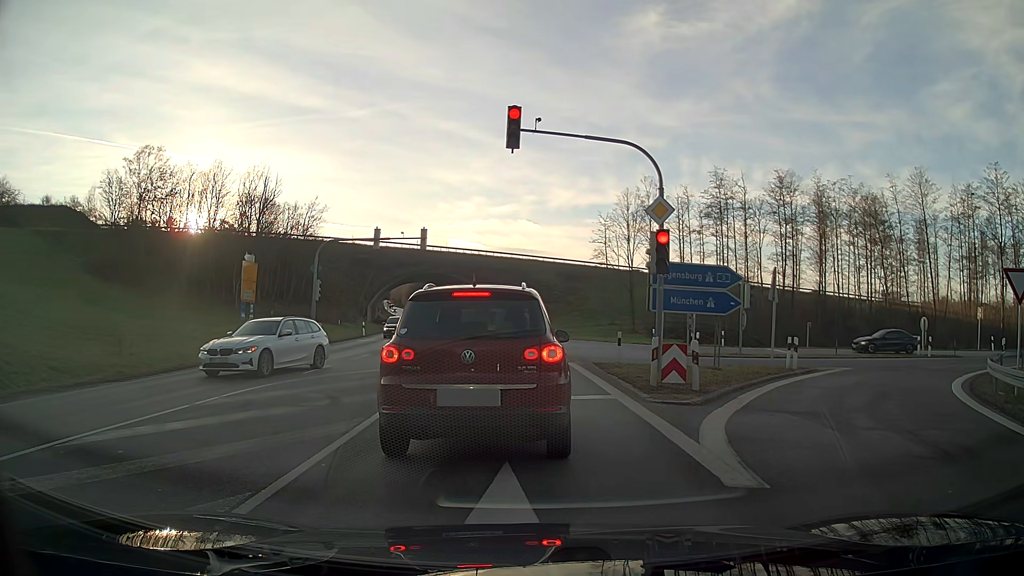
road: primary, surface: asphalt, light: Day
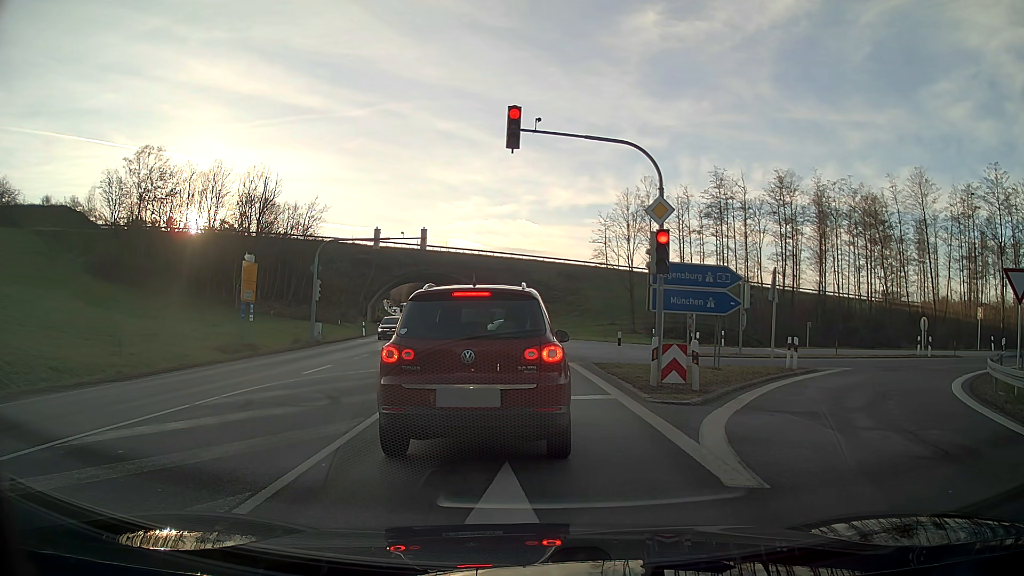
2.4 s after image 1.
(0.0, 0.0) m; 0°
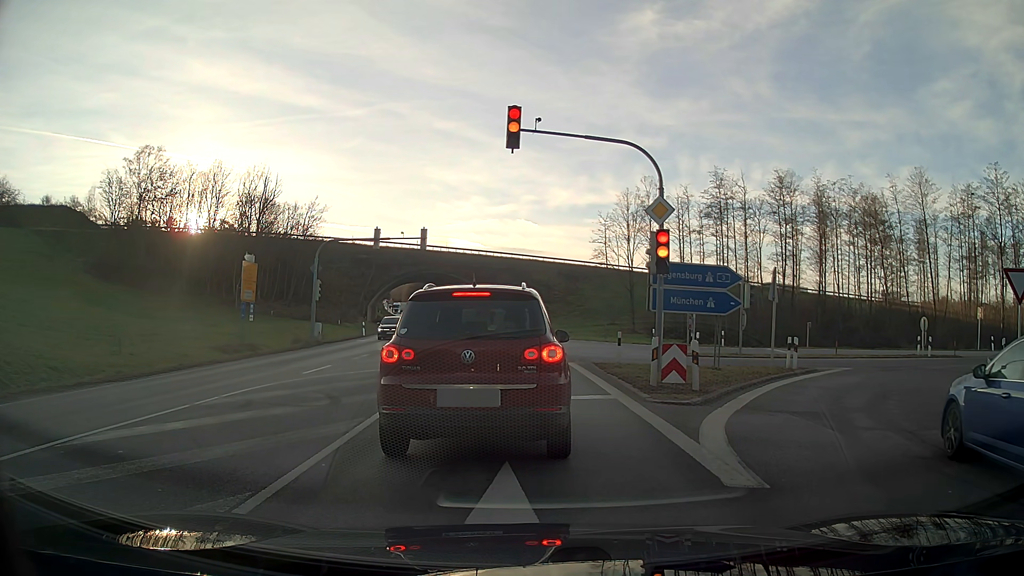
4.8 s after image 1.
(0.0, 0.0) m; 0°
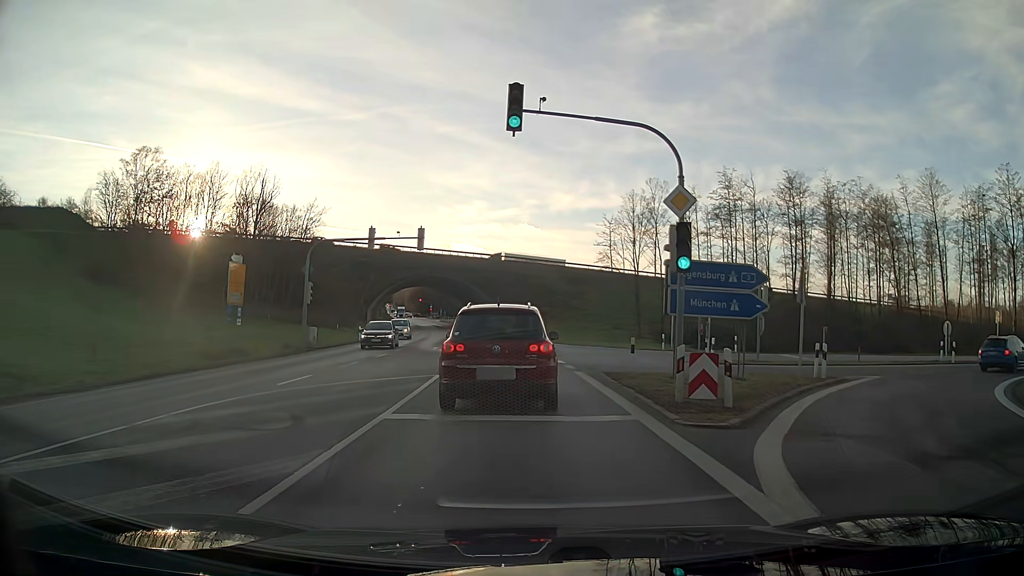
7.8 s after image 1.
(0.0, +2.1) m; 0°
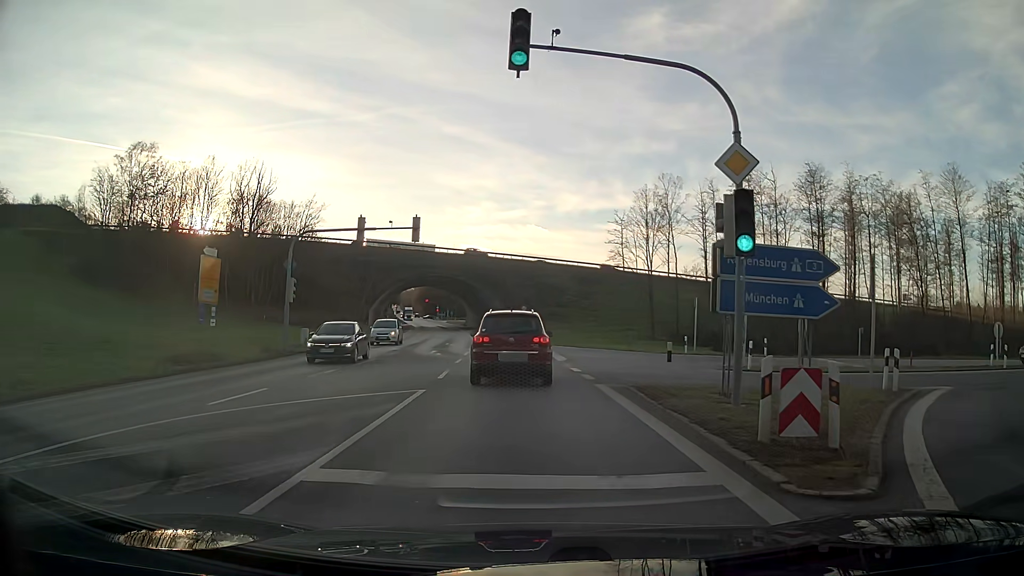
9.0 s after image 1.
(0.0, +4.1) m; -1°
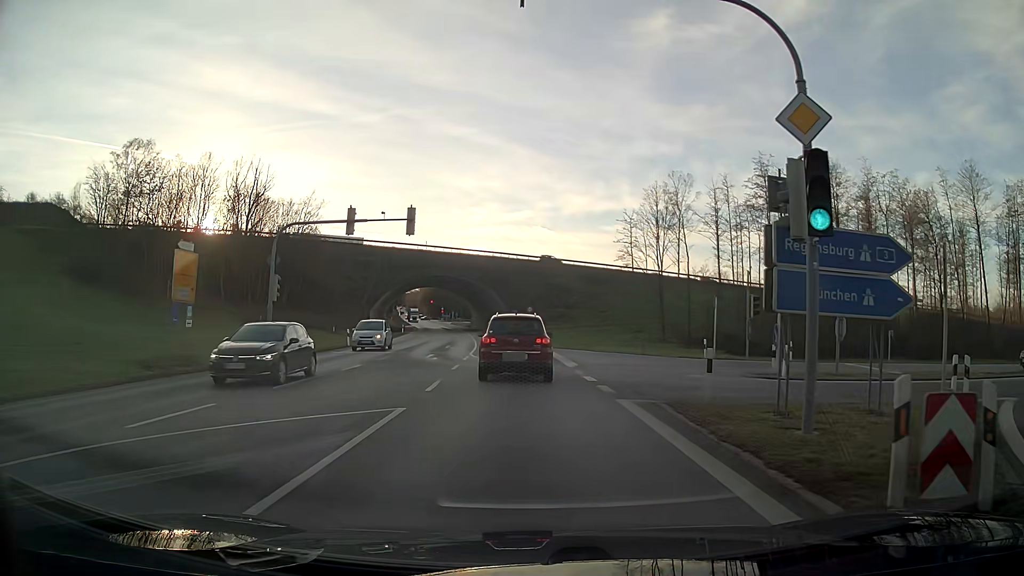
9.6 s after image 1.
(0.0, +3.0) m; 0°
